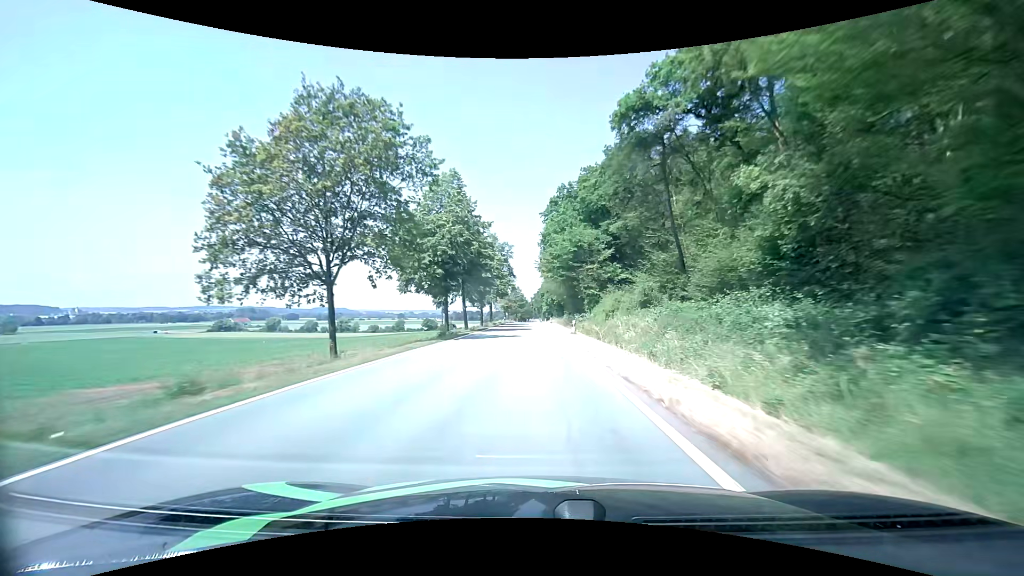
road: tertiary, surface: asphalt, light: Day
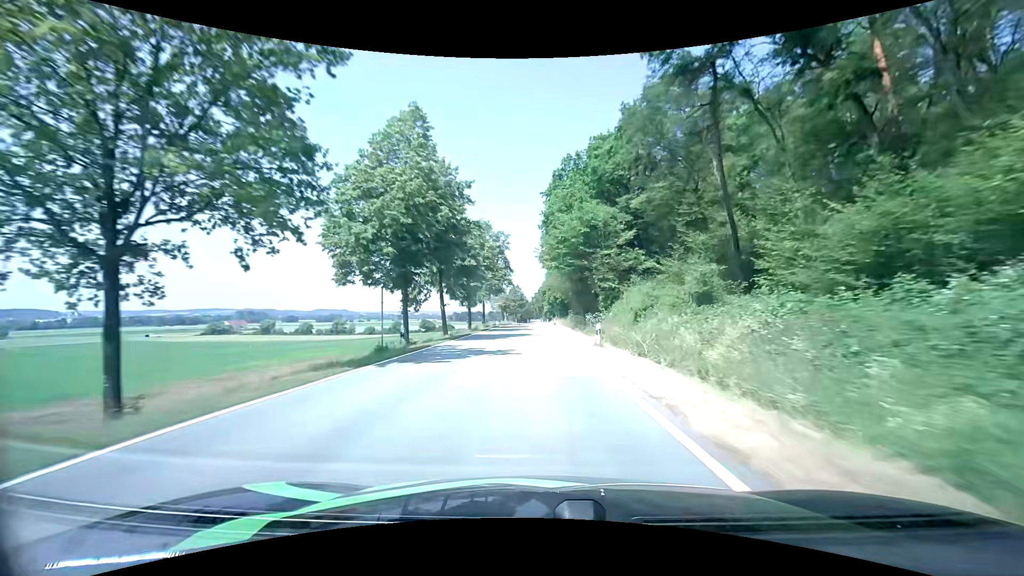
(+0.1, +12.9) m; 0°
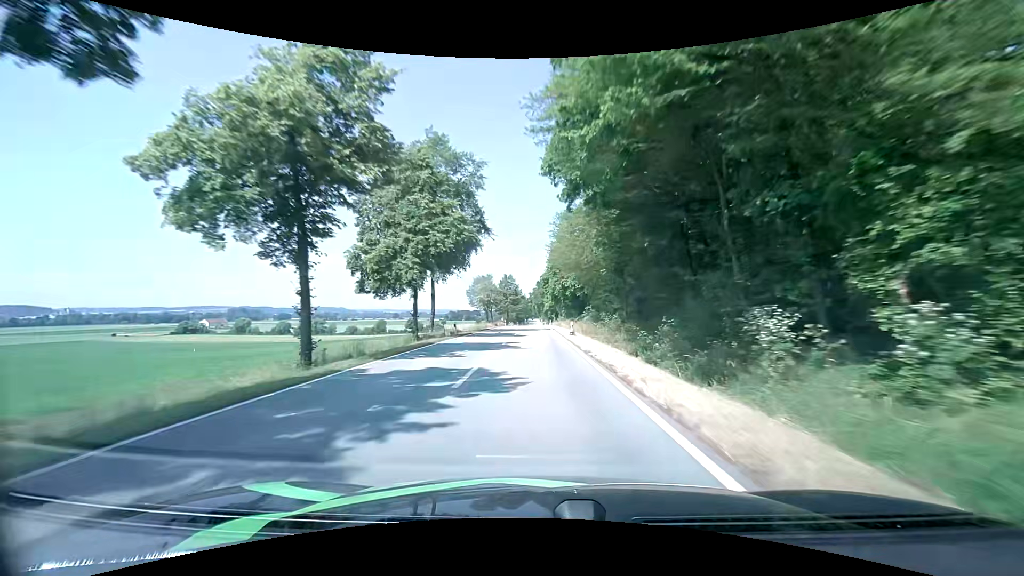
(+0.2, +38.3) m; +1°
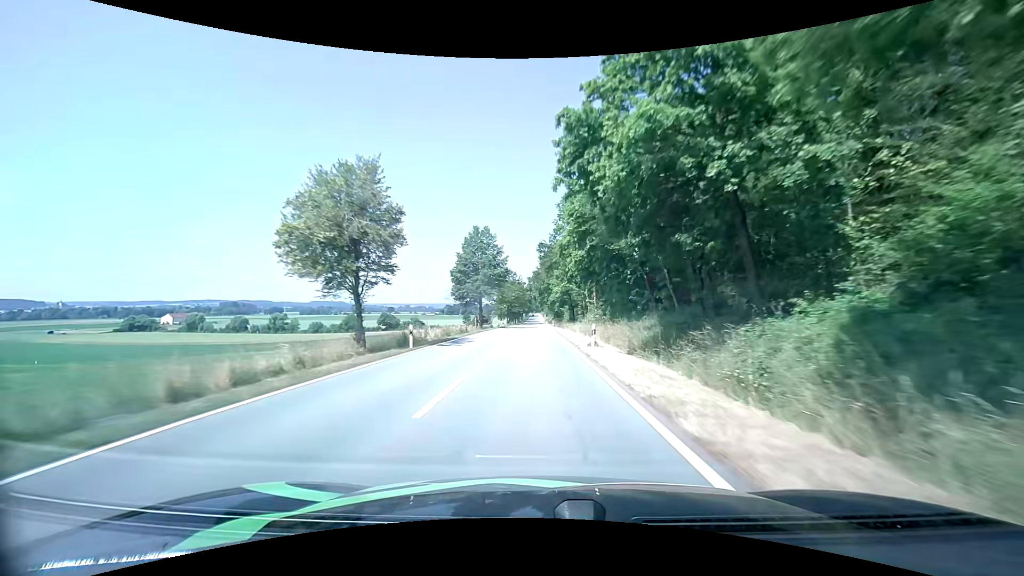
(-1.1, +65.0) m; -1°
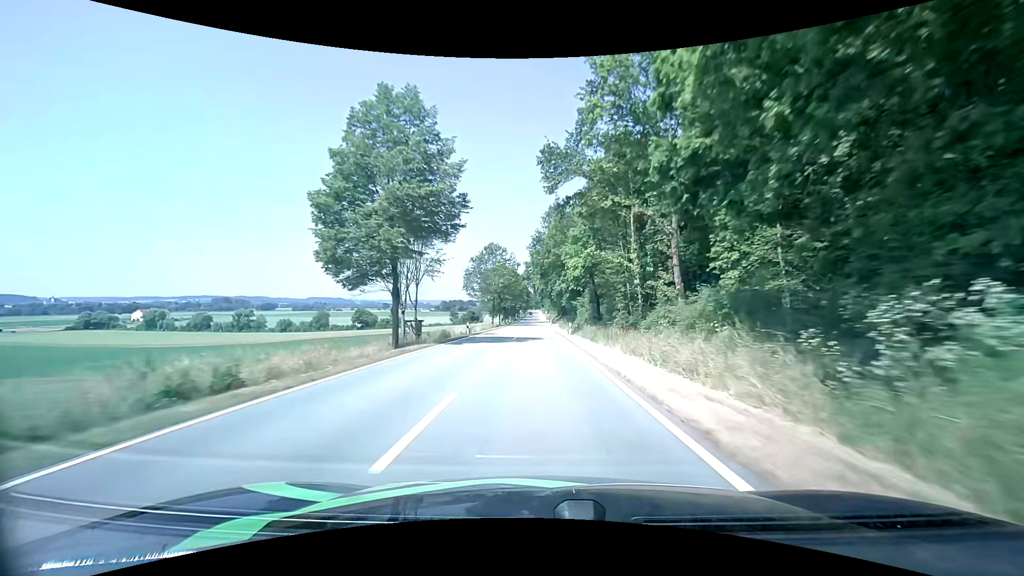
(-0.1, +39.5) m; 0°
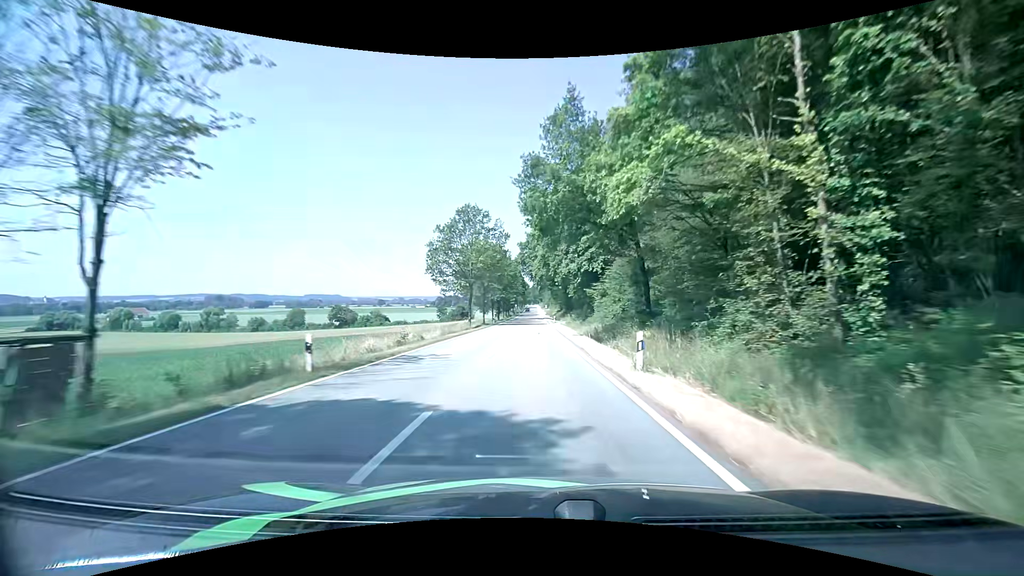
(+0.1, +26.1) m; +1°
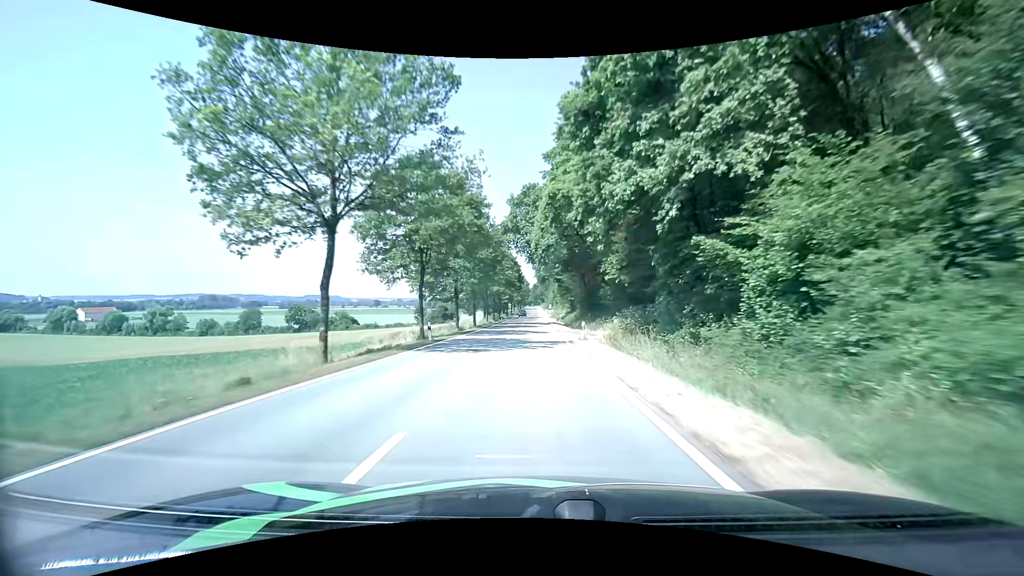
(-0.3, +39.1) m; 0°
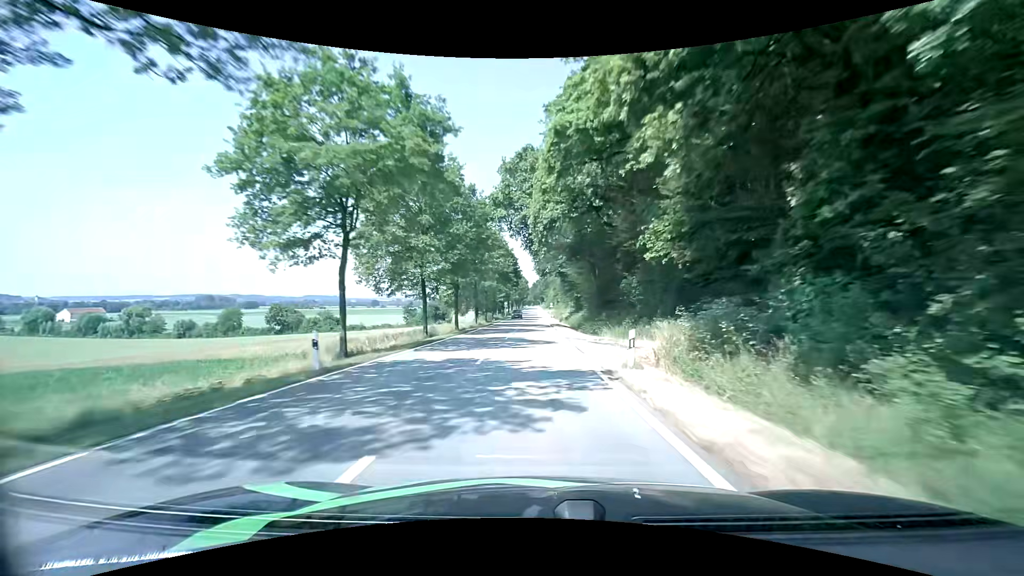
(-0.1, +13.1) m; 0°
(0, +10) (0, +20) (0, +30) (0, +40) (0, +50) (0, +60) (0, +70) (0, +80) (0, +90) (0, +100) m
